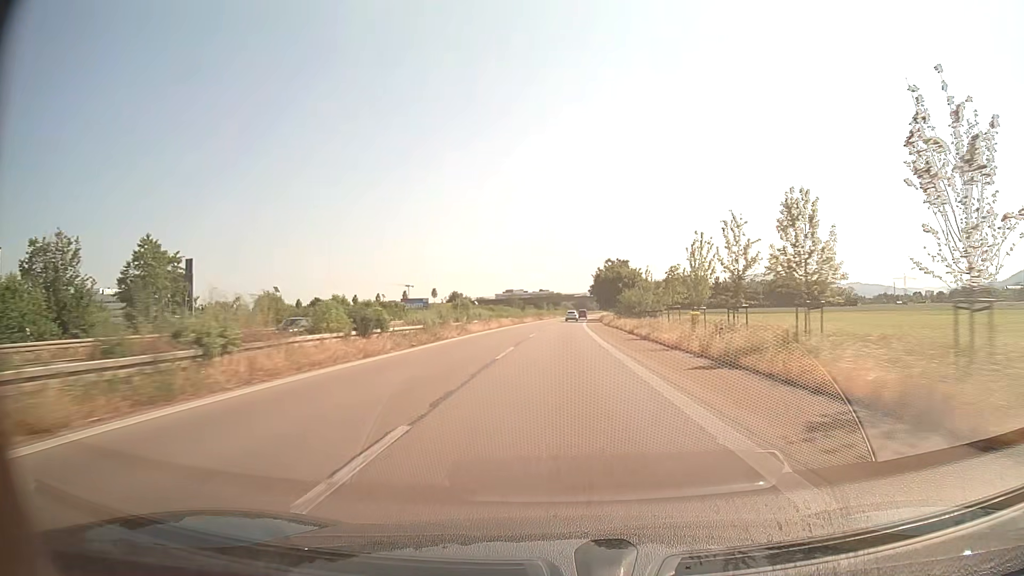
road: trunk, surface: asphalt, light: Day
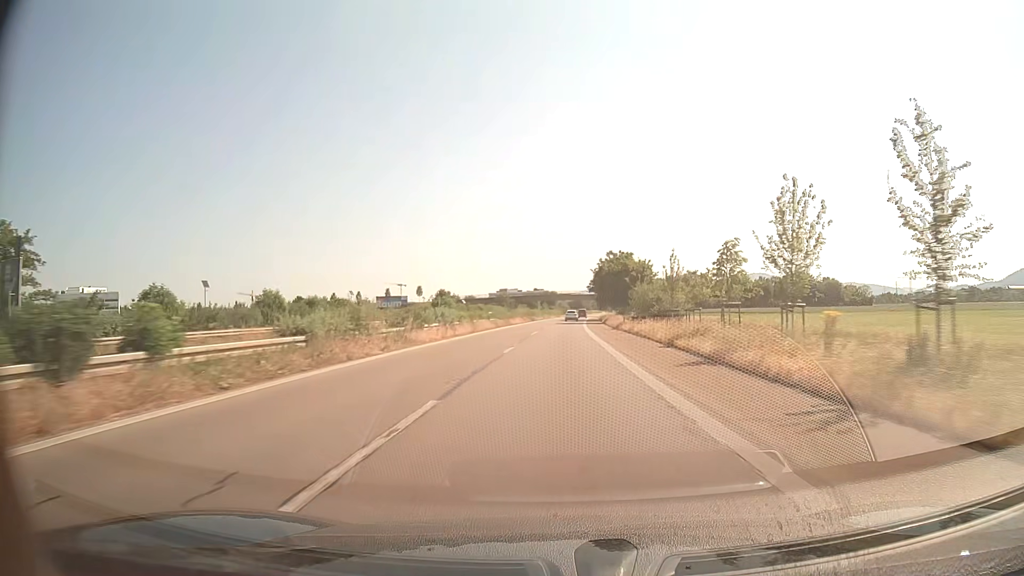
(+0.1, +15.7) m; 0°
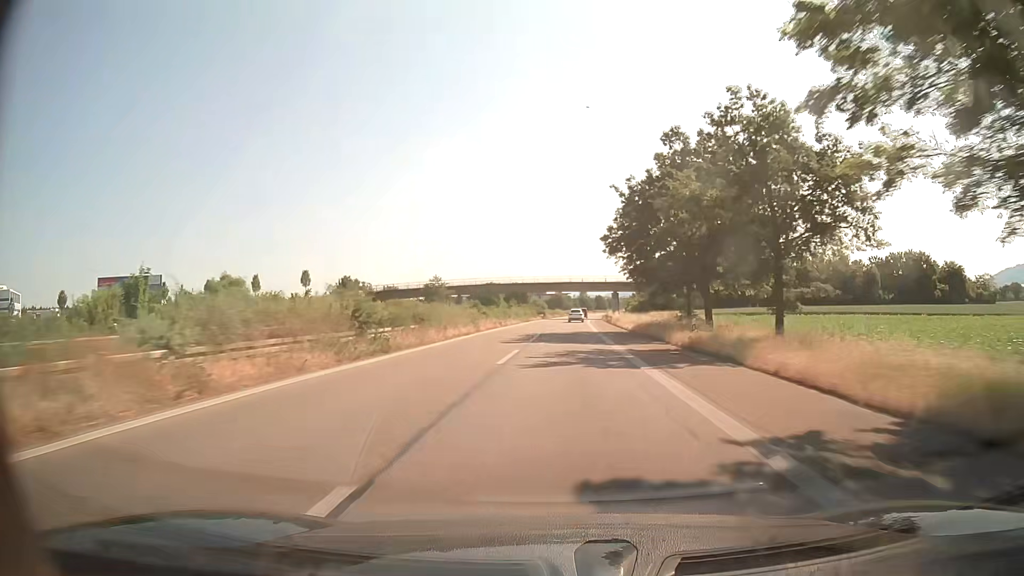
(+1.3, +78.0) m; +2°
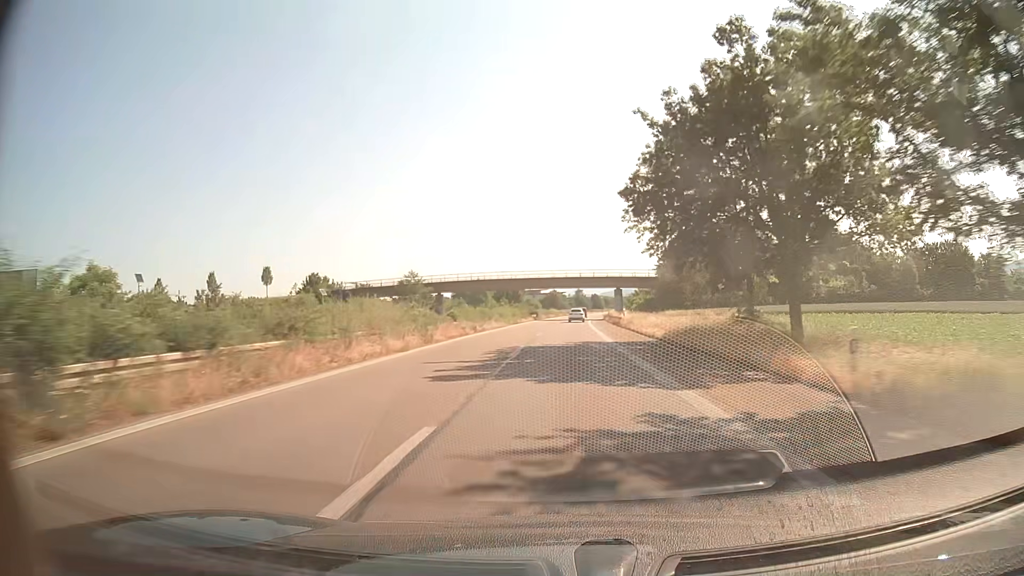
(+0.1, +15.3) m; +1°
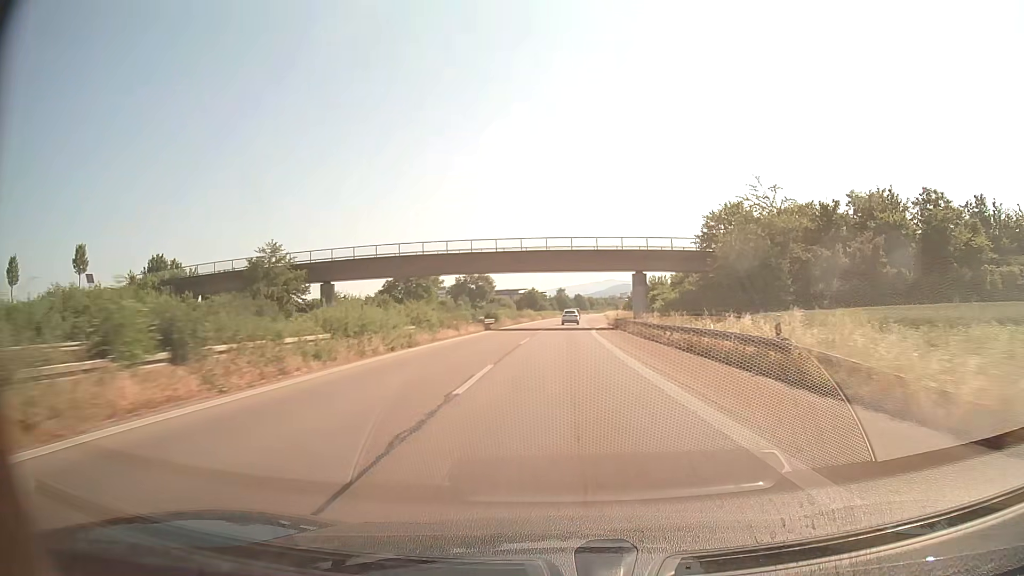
(+0.5, +44.9) m; +1°
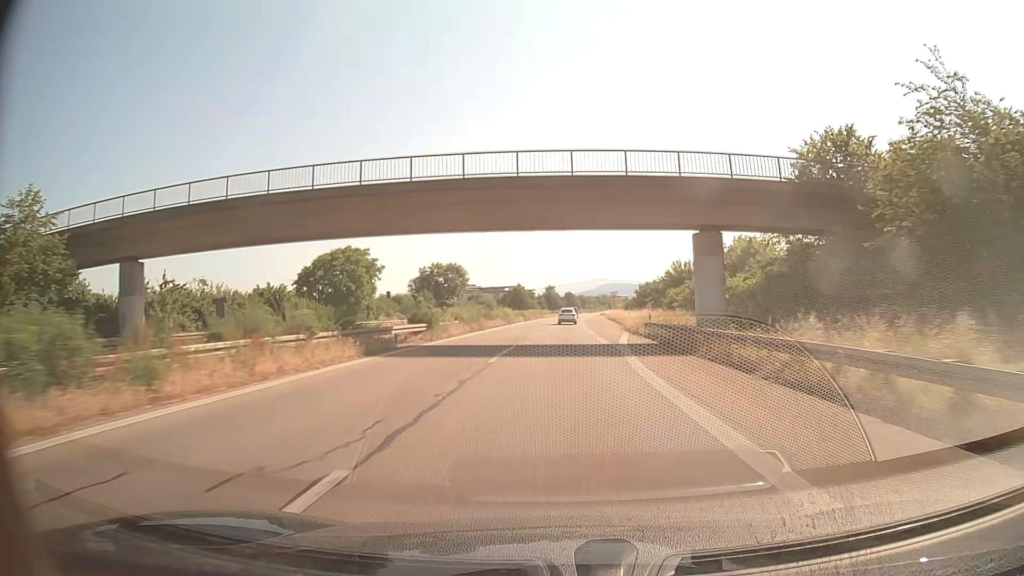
(+0.3, +29.3) m; +1°
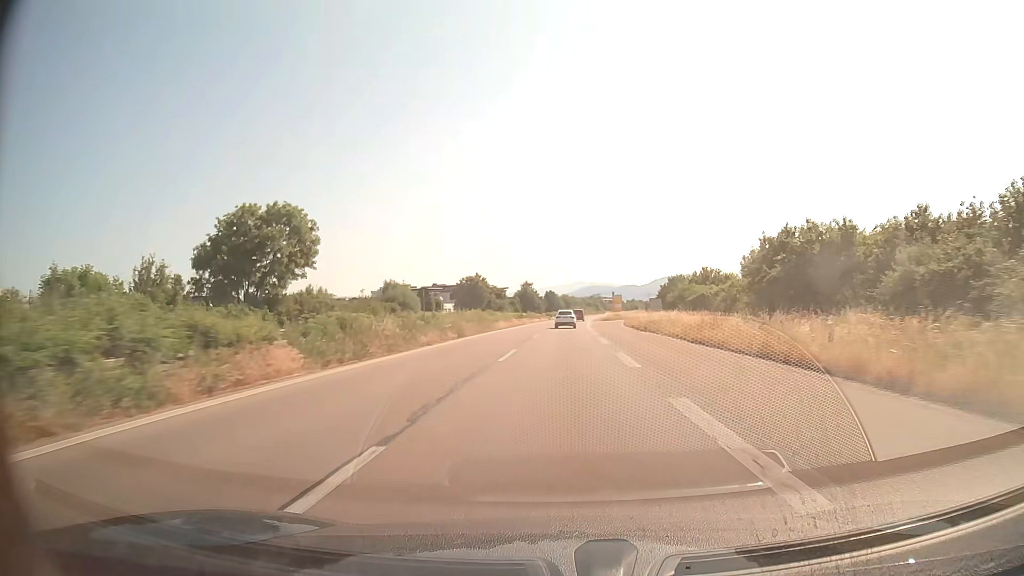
(+0.9, +71.3) m; +2°
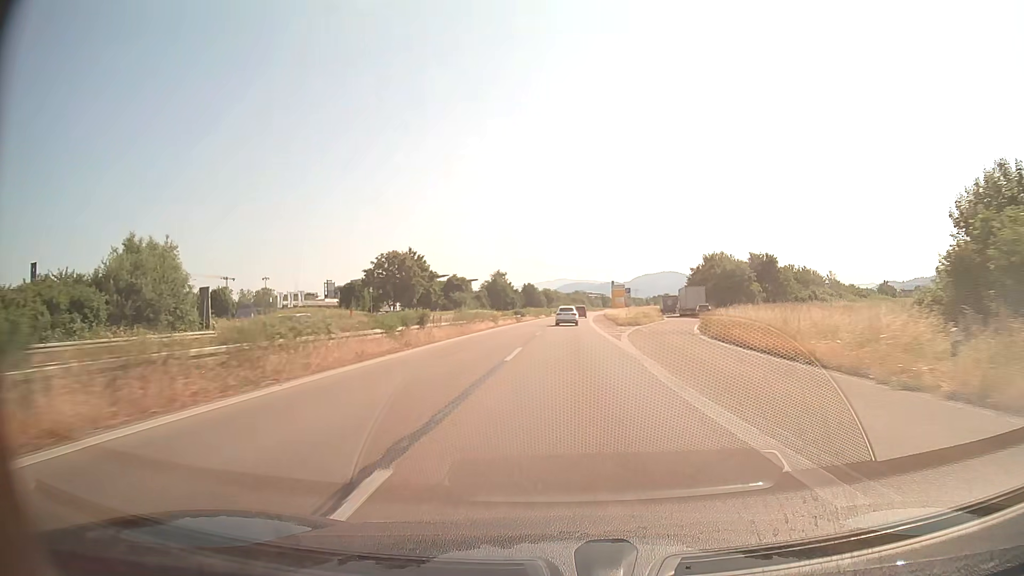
(+0.7, +55.1) m; +2°
(0, +10) (0, +20) (0, +30) (+1, +40) (+1, +50) (+1, +60) (+2, +70) (+2, +80) (+3, +90) (+3, +100) m
